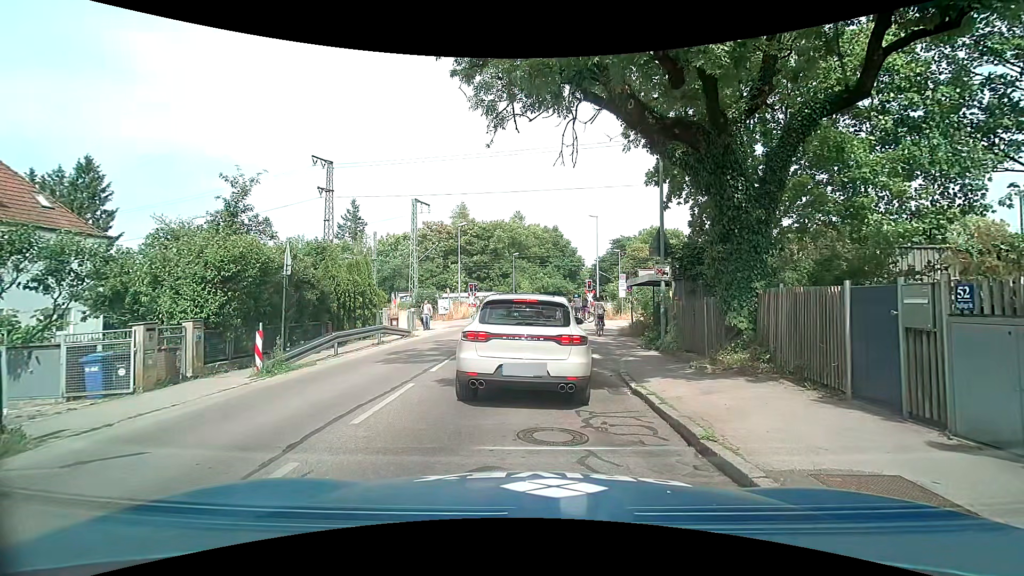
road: tertiary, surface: asphalt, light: Day
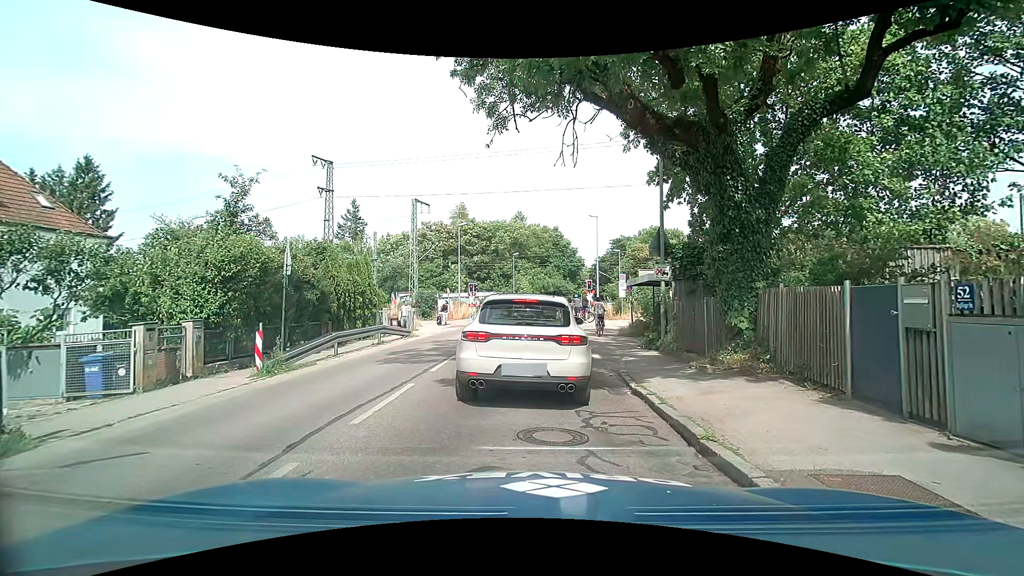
(0.0, 0.0) m; 0°
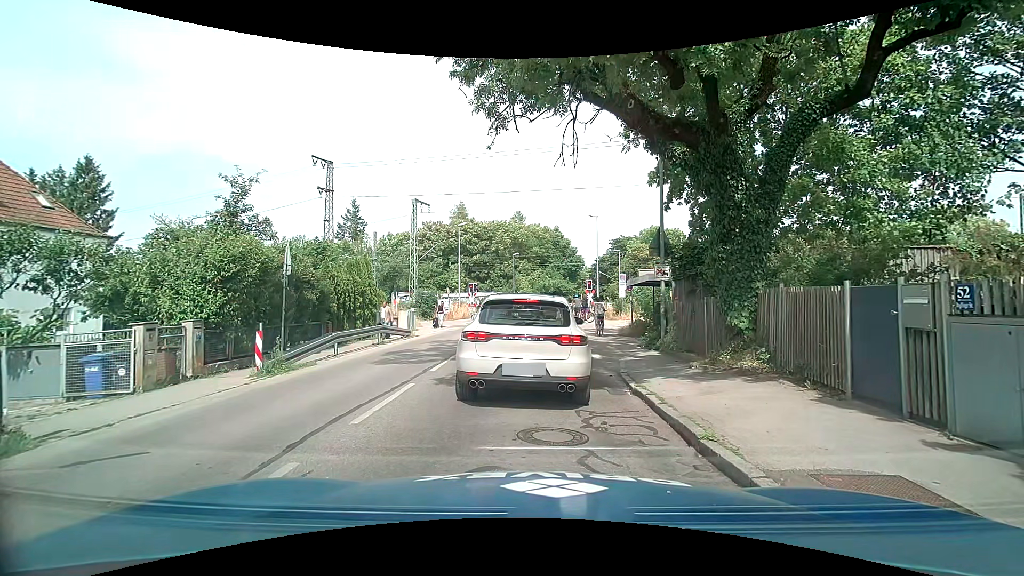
(0.0, 0.0) m; 0°
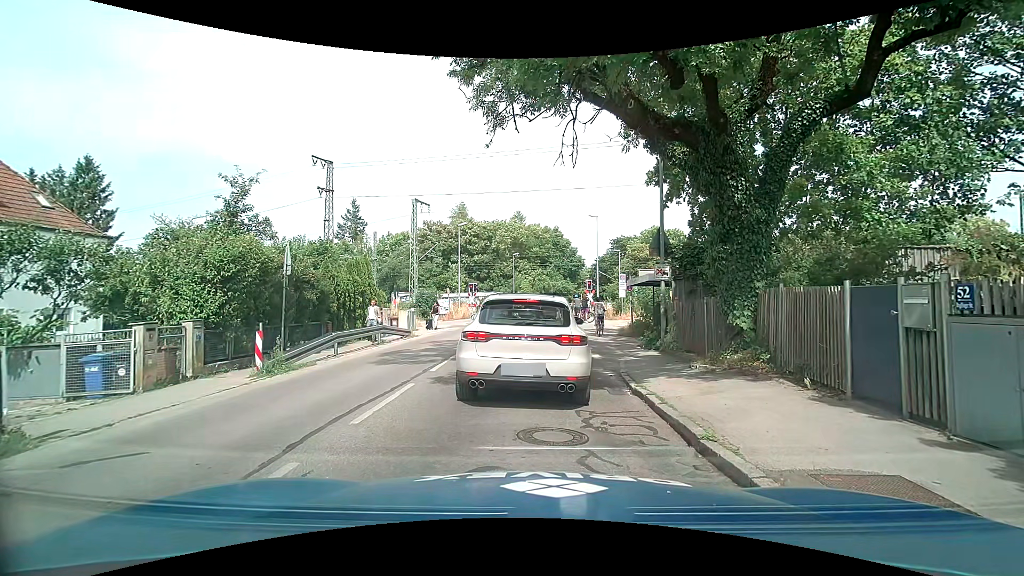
(0.0, 0.0) m; 0°
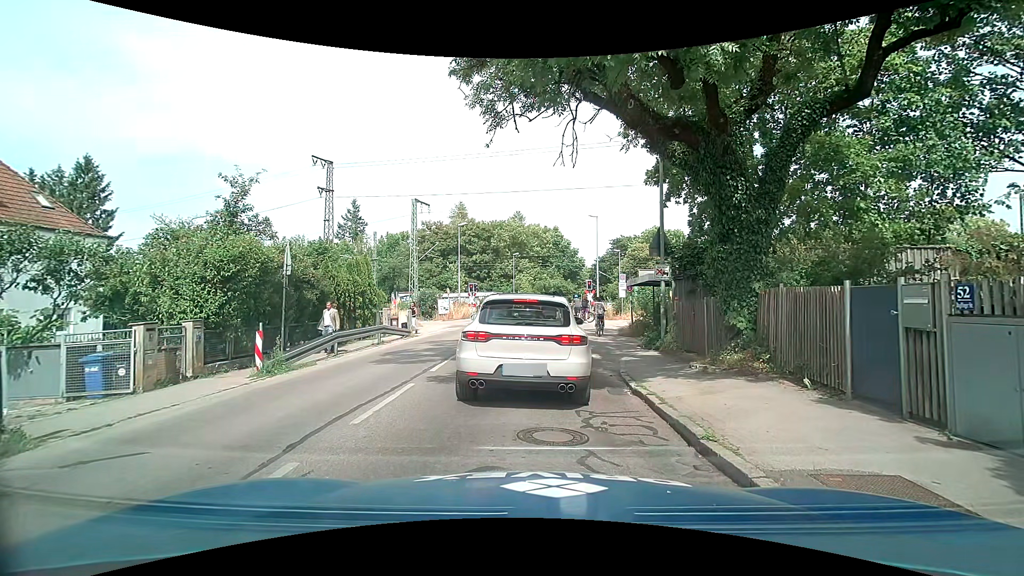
(0.0, 0.0) m; 0°
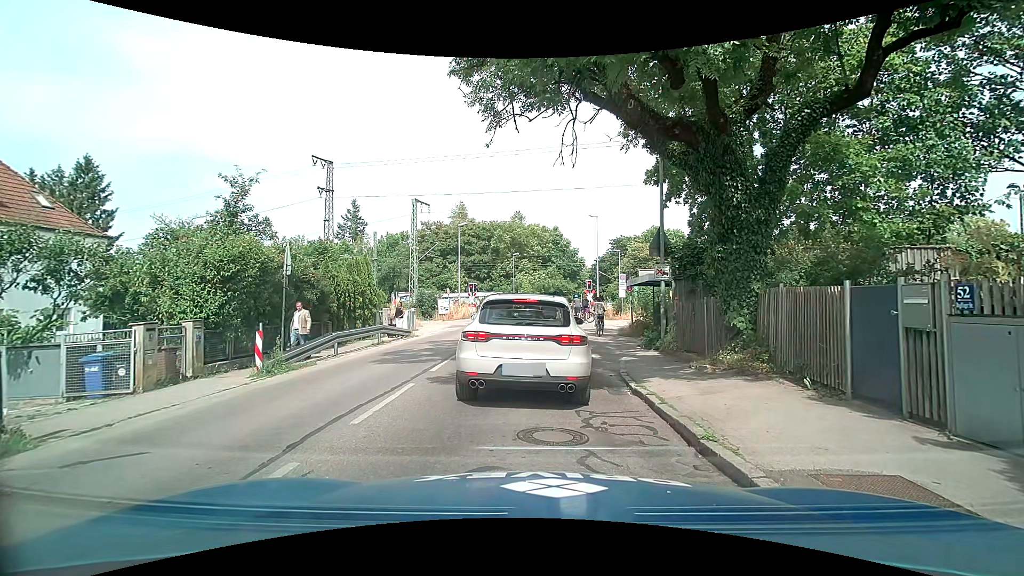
(0.0, 0.0) m; 0°
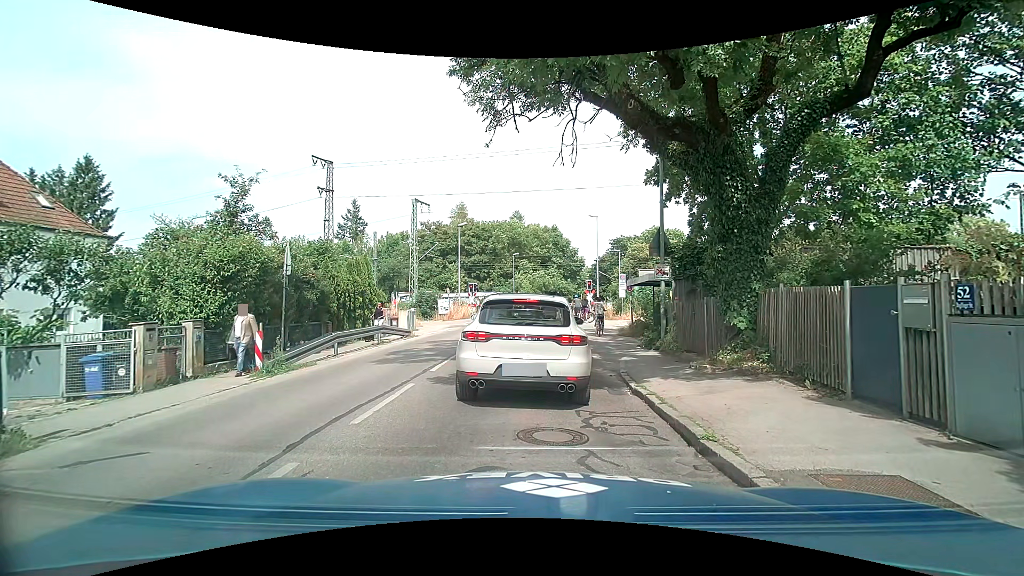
(0.0, 0.0) m; 0°
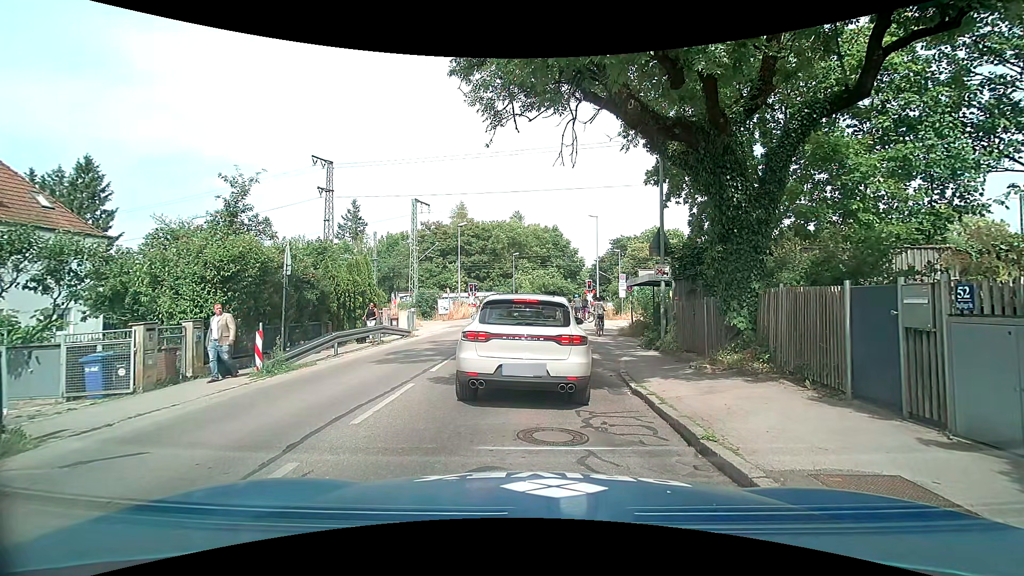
(0.0, 0.0) m; 0°
